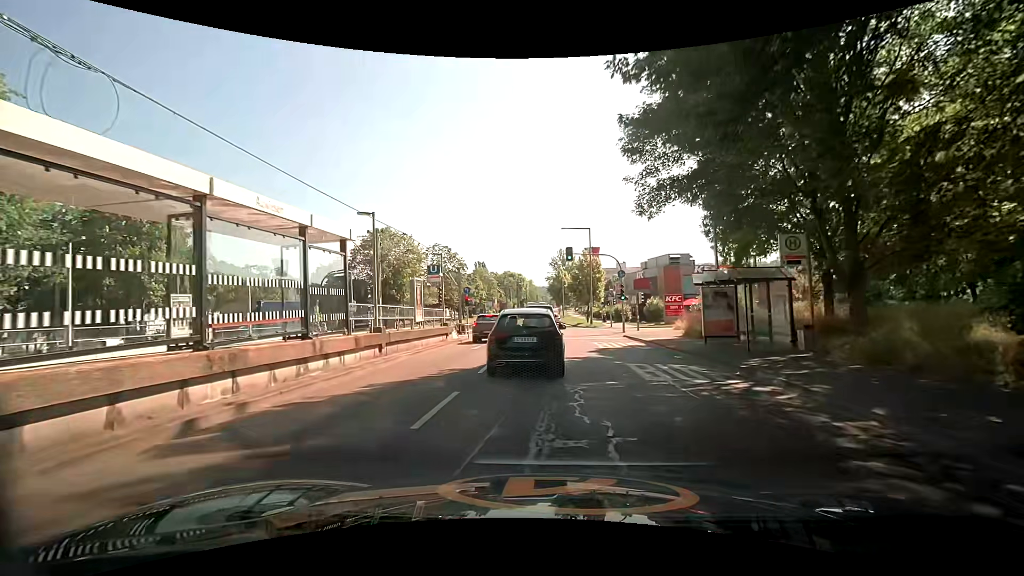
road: secondary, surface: asphalt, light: Day
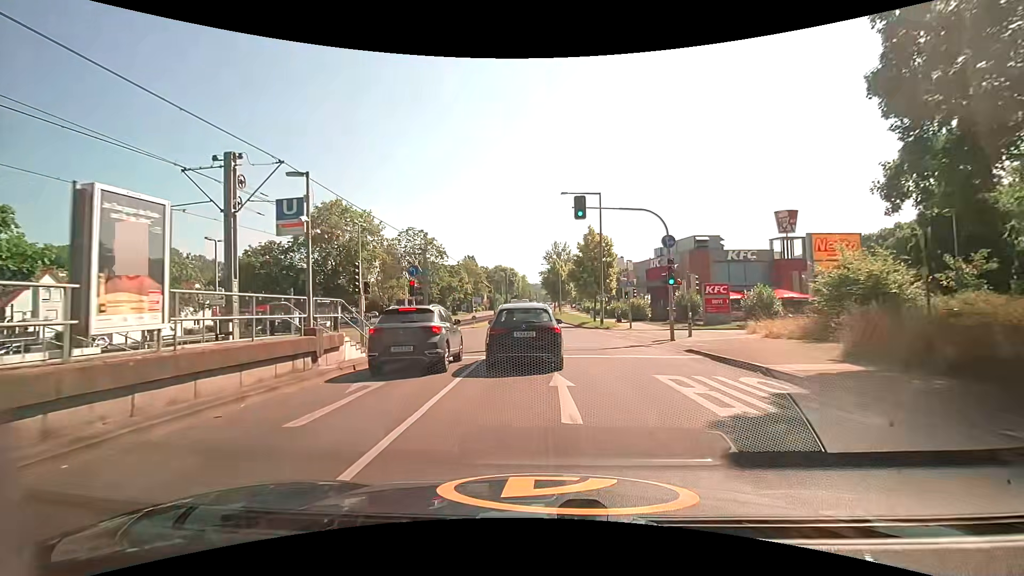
(-0.1, +15.3) m; 0°
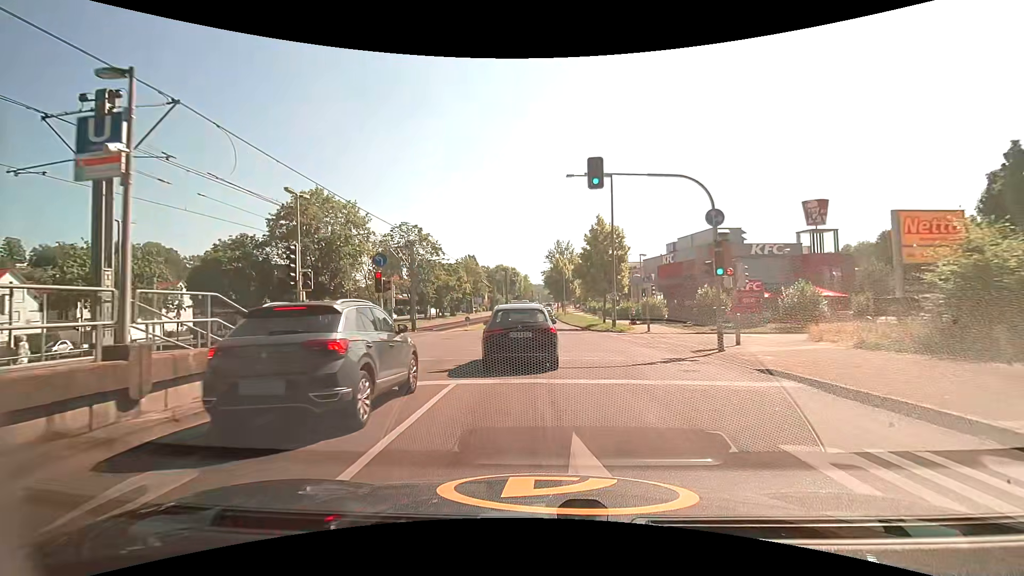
(-0.1, +5.5) m; -1°
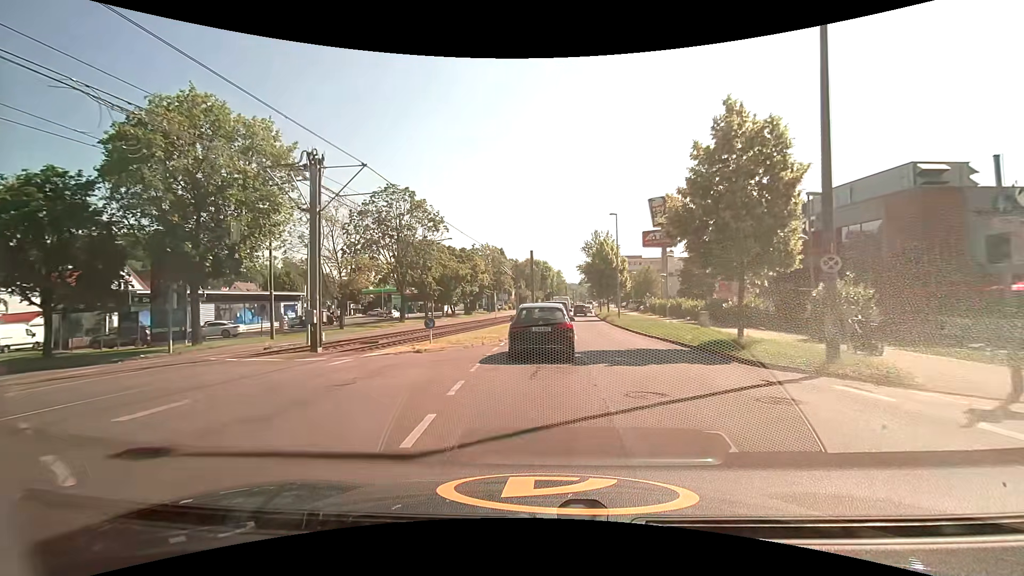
(-0.6, +23.0) m; -3°
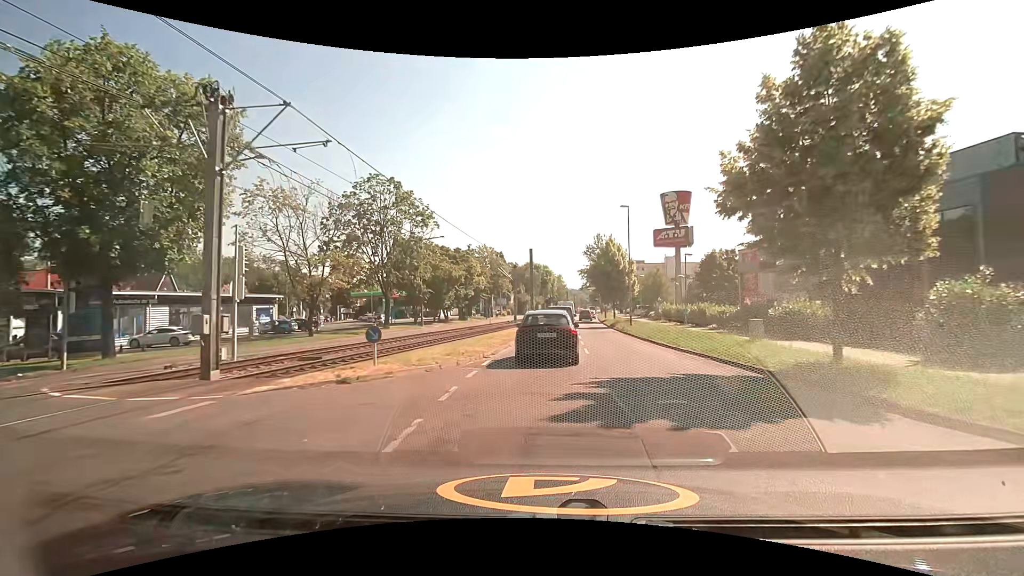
(0.0, +6.1) m; 0°
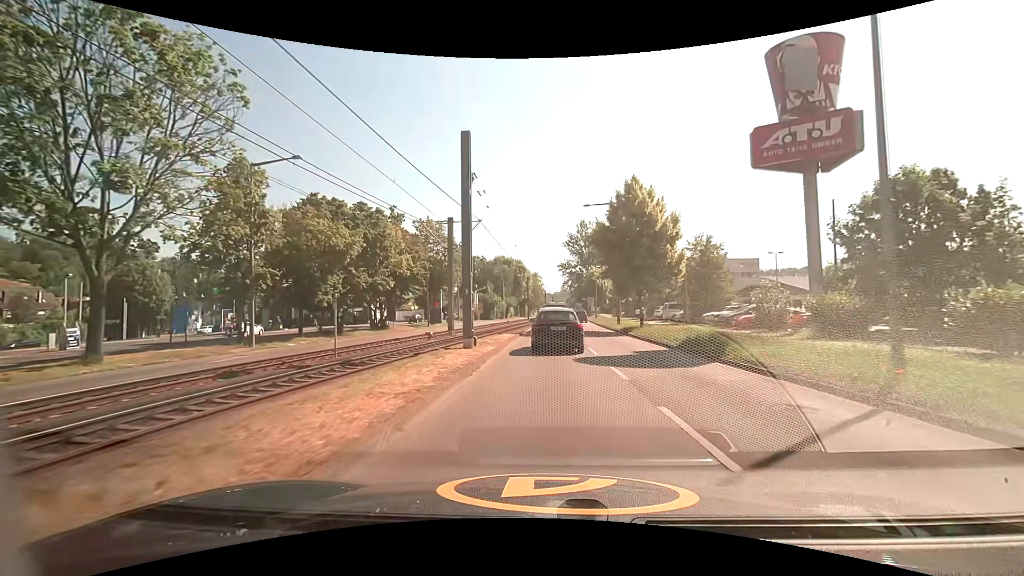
(+0.8, +32.7) m; +3°
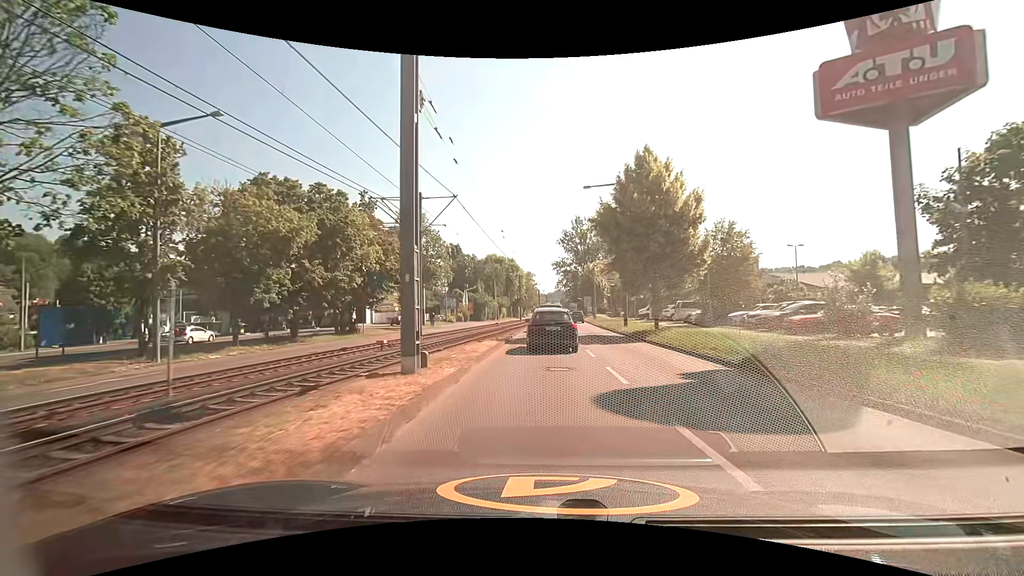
(0.0, +6.9) m; 0°
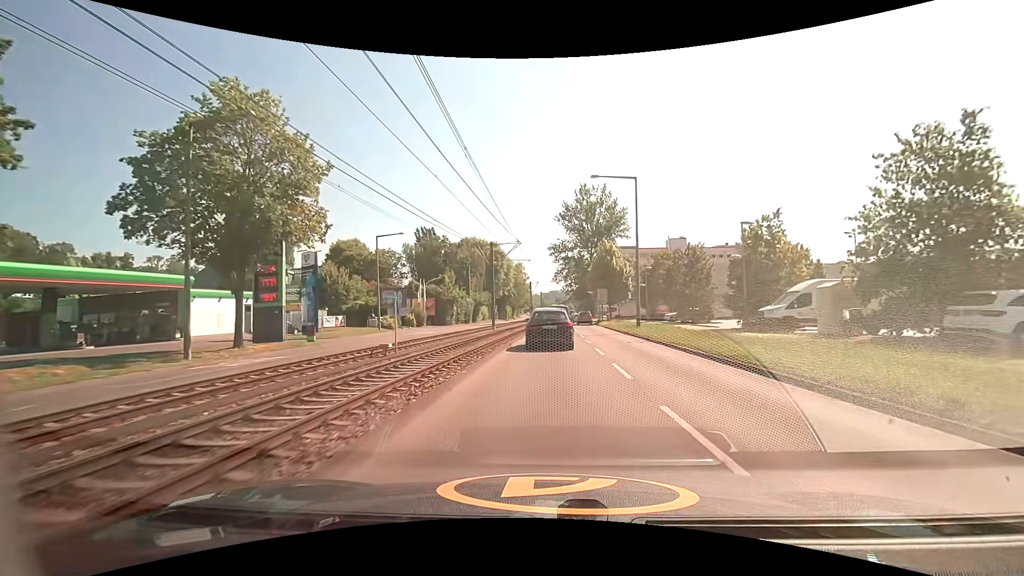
(+0.5, +35.8) m; +2°
(0, +10) (0, +20) (0, +30) (+1, +40) (+1, +50) (+1, +60) (+1, +70) (+2, +80) (+2, +90) (+2, +100) m
